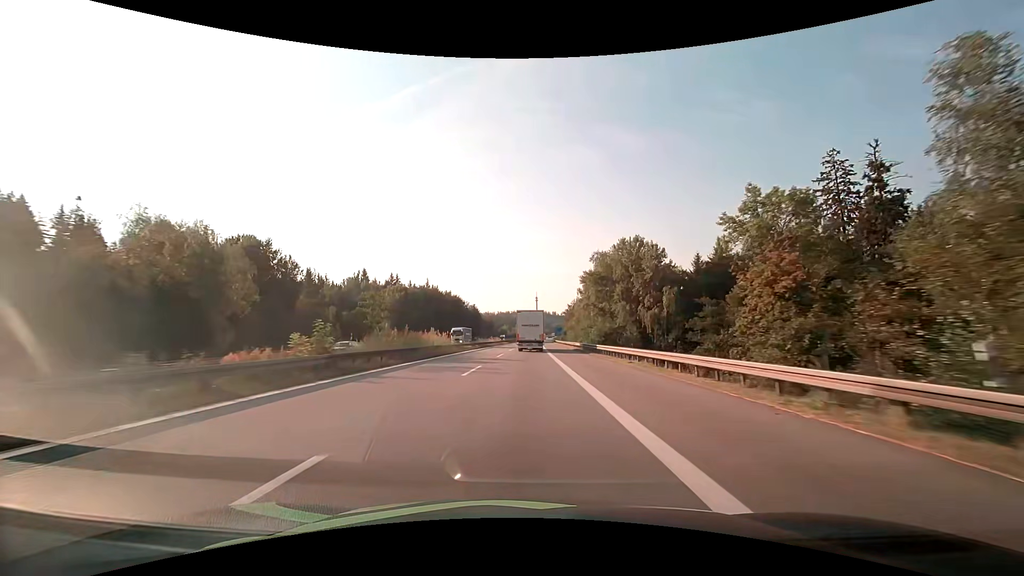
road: motorway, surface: asphalt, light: Day
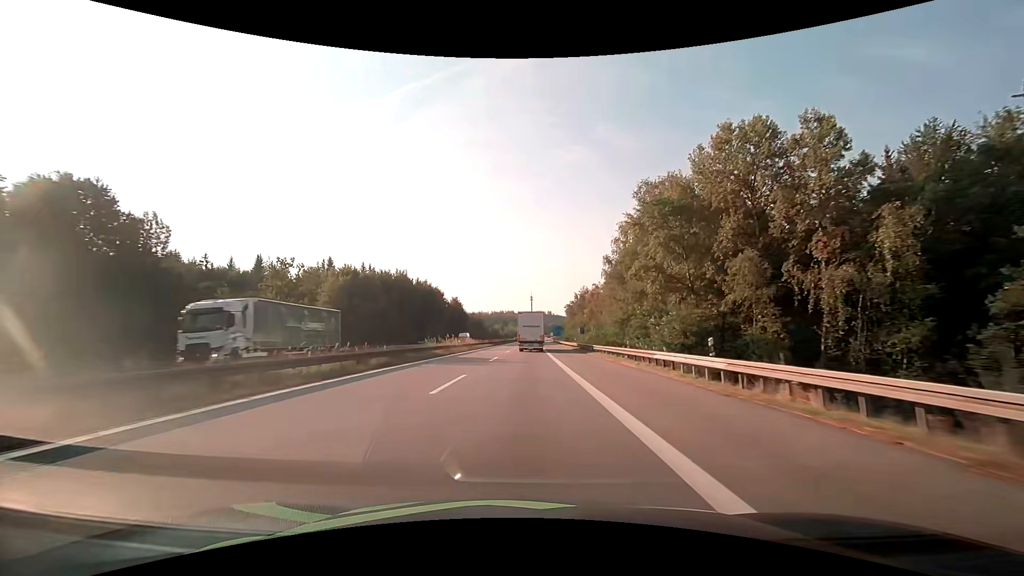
(+0.1, +41.3) m; 0°
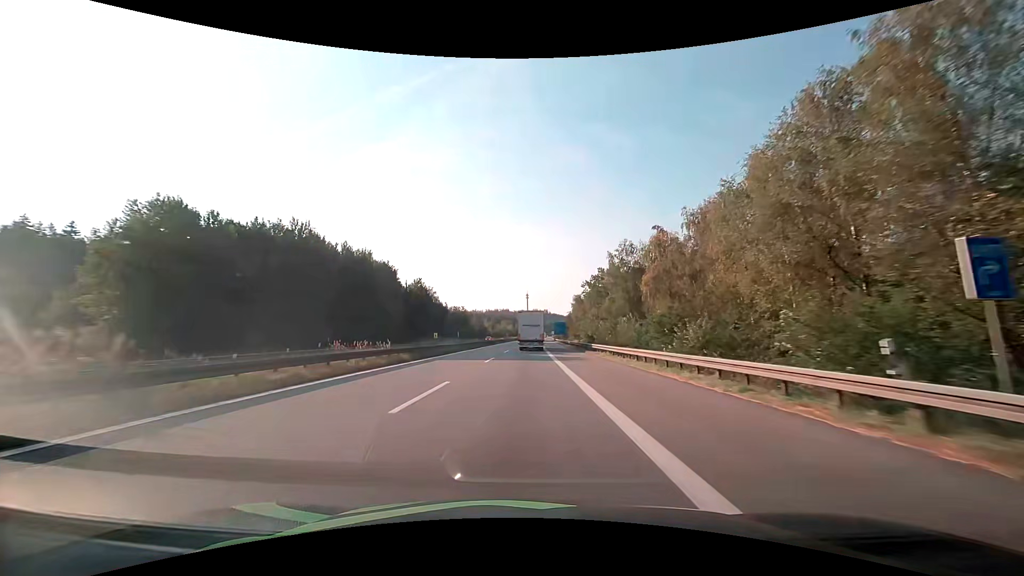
(+0.4, +56.5) m; 0°
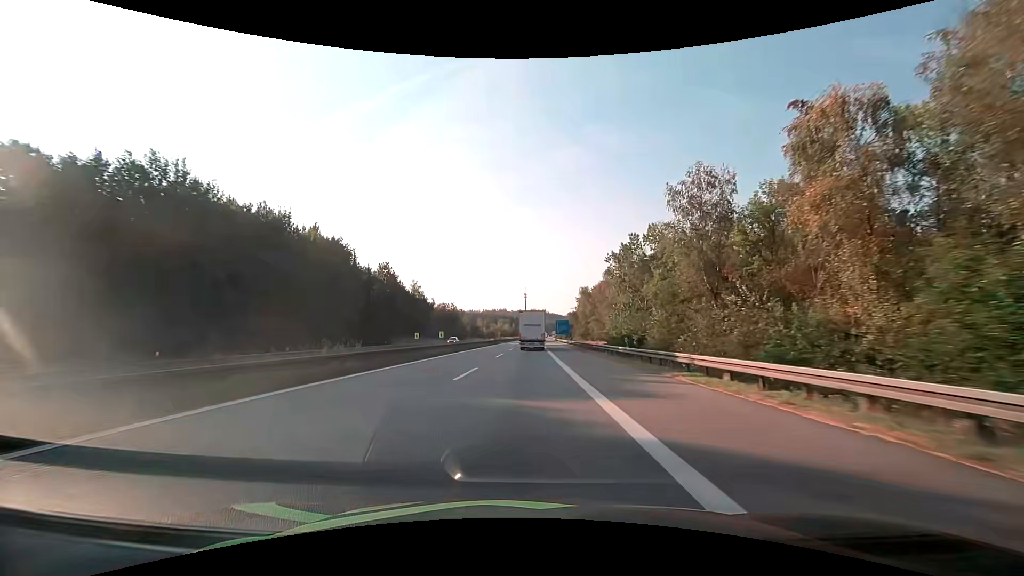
(+0.1, +28.7) m; 0°
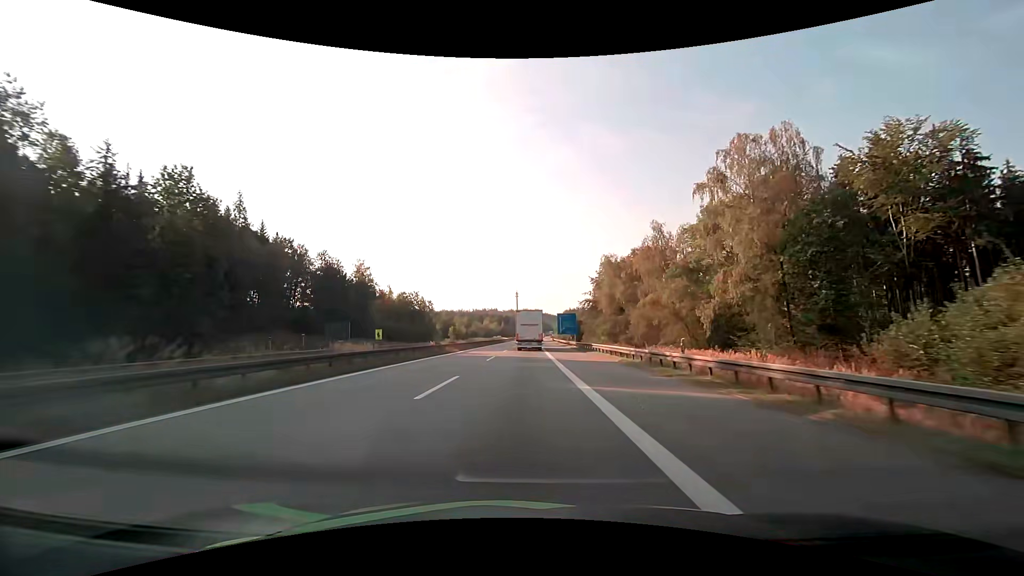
(+0.4, +58.1) m; +1°
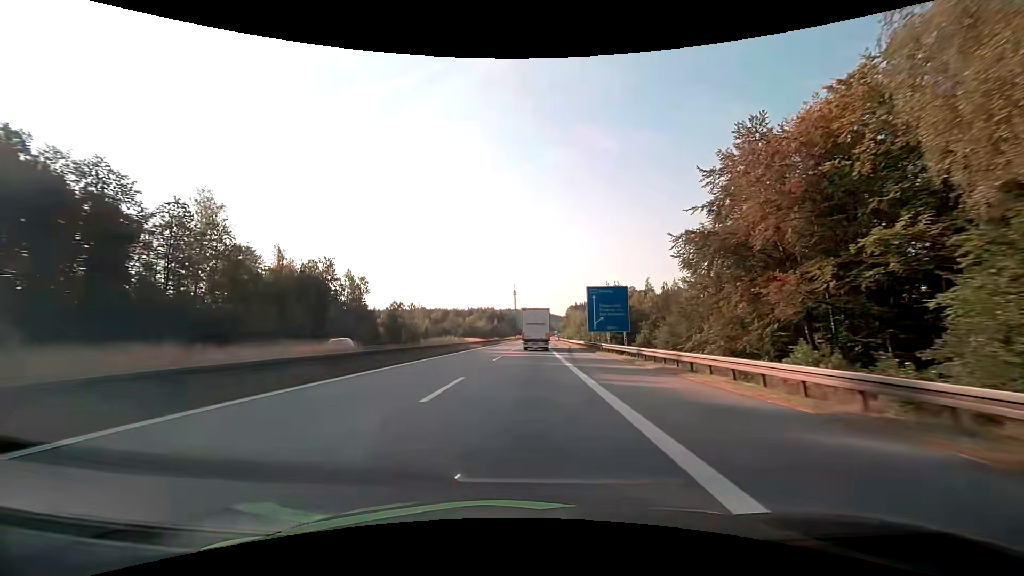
(+0.1, +72.0) m; 0°
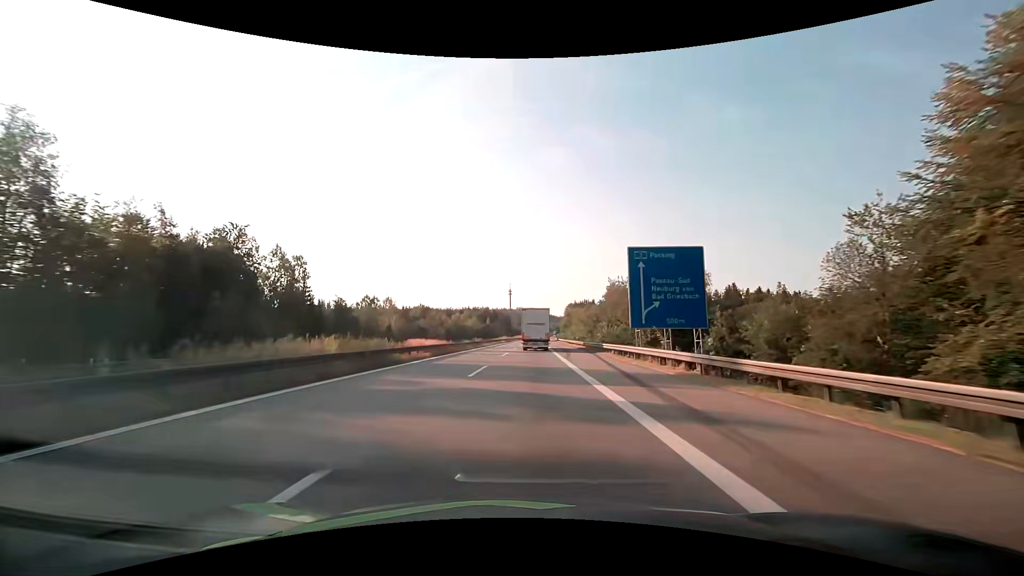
(+0.1, +28.5) m; 0°
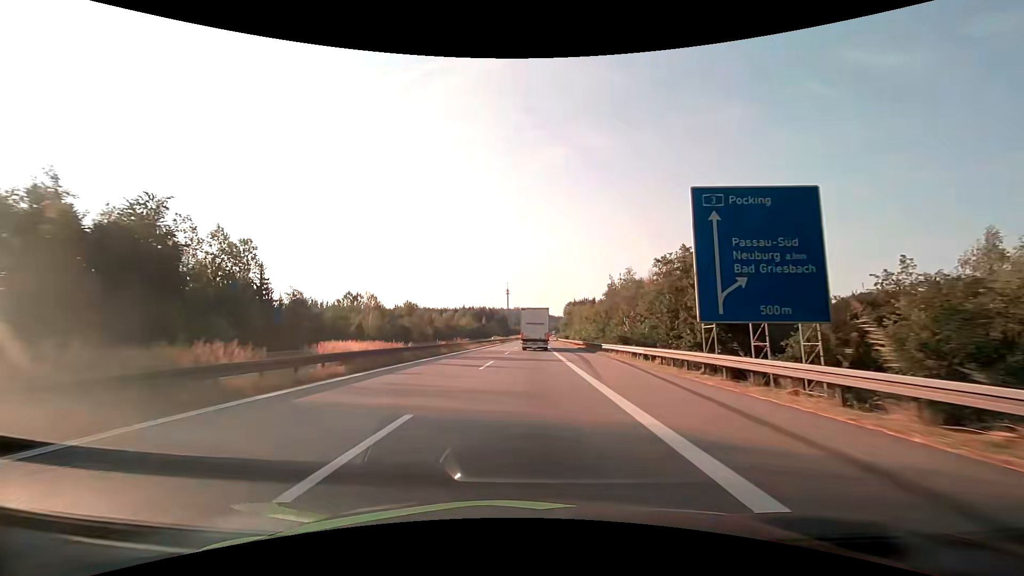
(0.0, +14.2) m; 0°
(0, +10) (0, +20) (0, +30) (0, +40) (0, +50) (+1, +60) (+1, +70) (+1, +80) (+1, +90) (+2, +100) m
